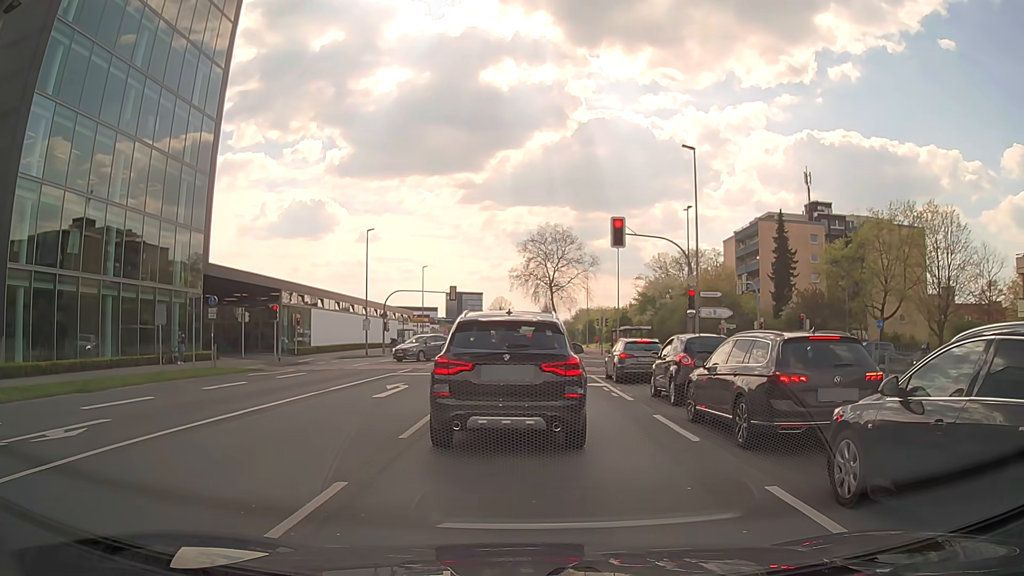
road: secondary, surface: asphalt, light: Day
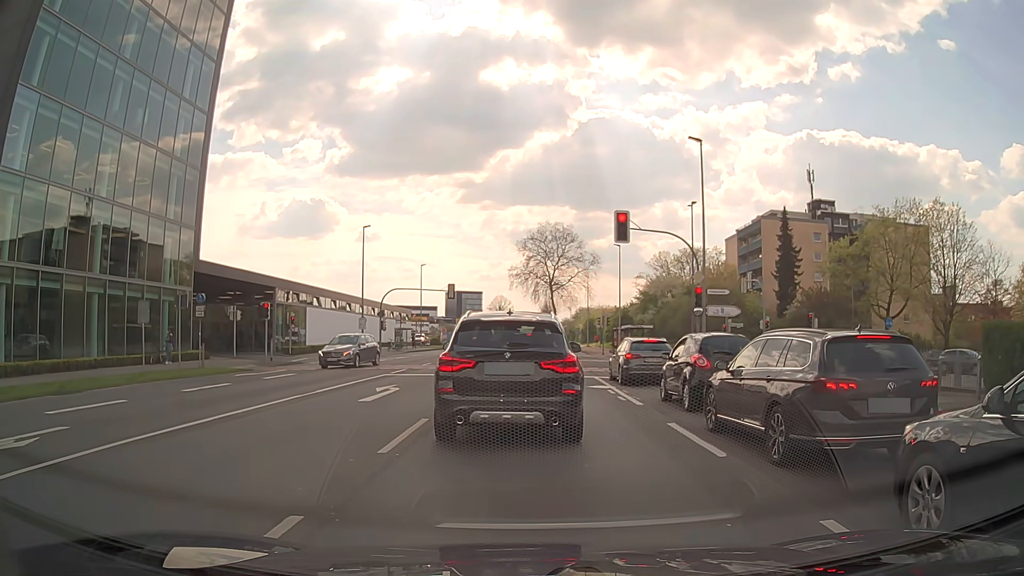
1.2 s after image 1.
(0.0, +1.3) m; 0°
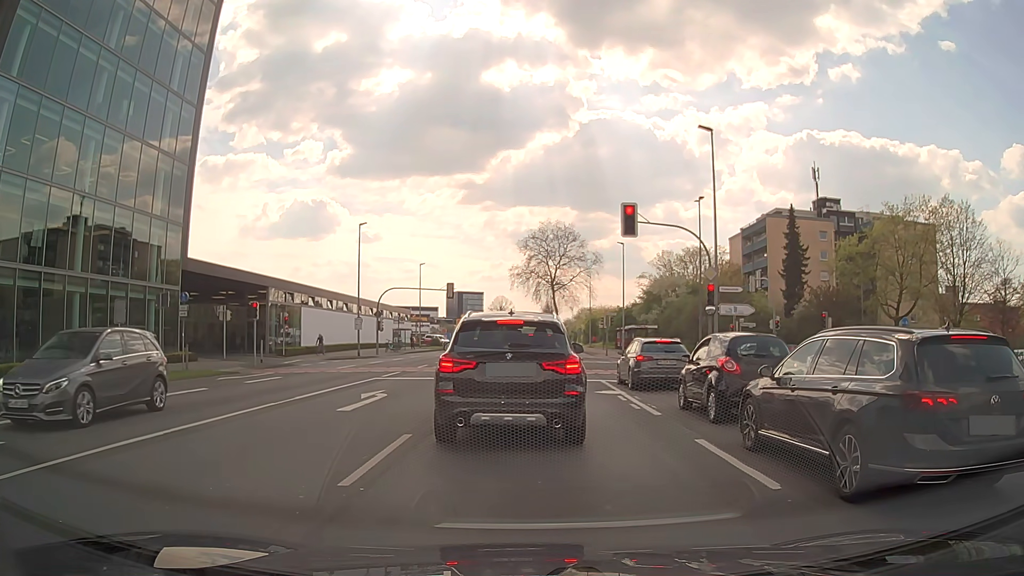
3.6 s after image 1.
(0.0, +1.7) m; 0°
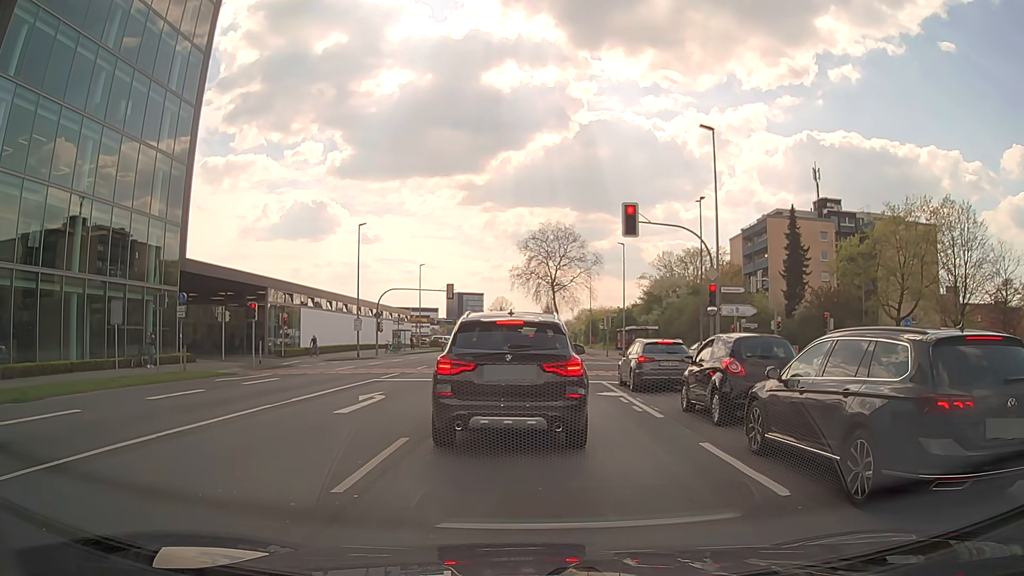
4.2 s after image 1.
(0.0, +0.2) m; 0°
